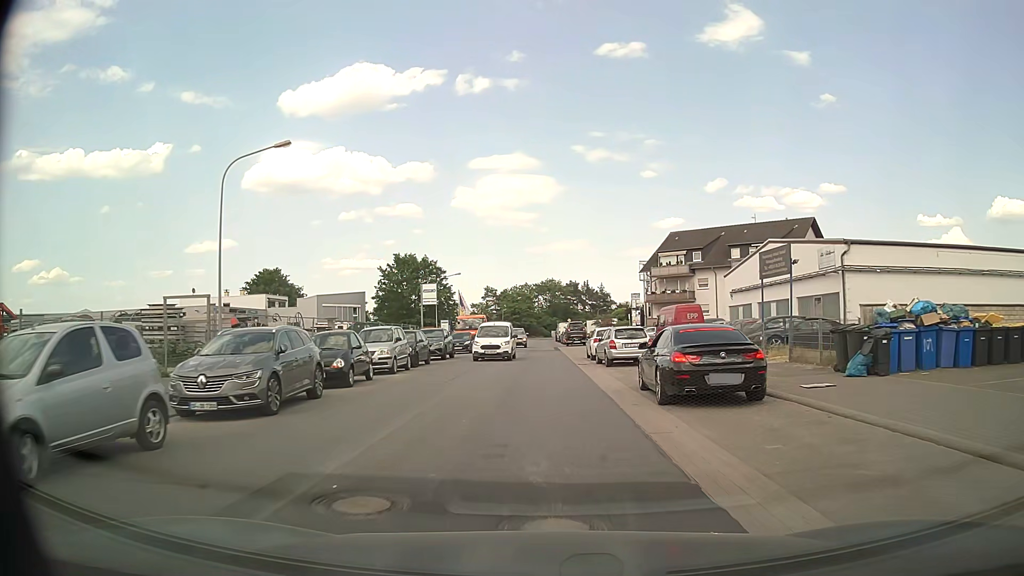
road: unclassified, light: Day
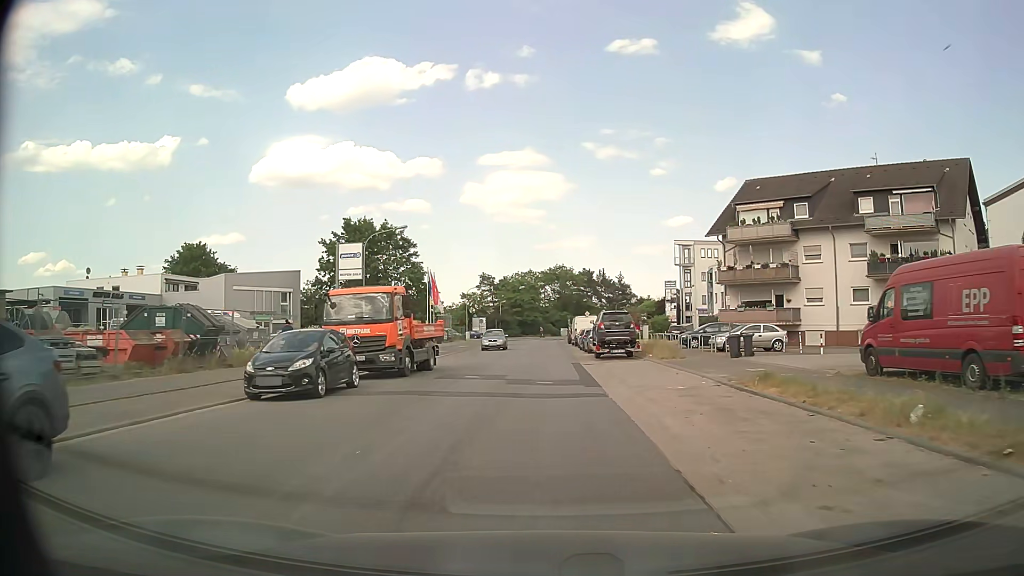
(+0.2, +30.8) m; 0°
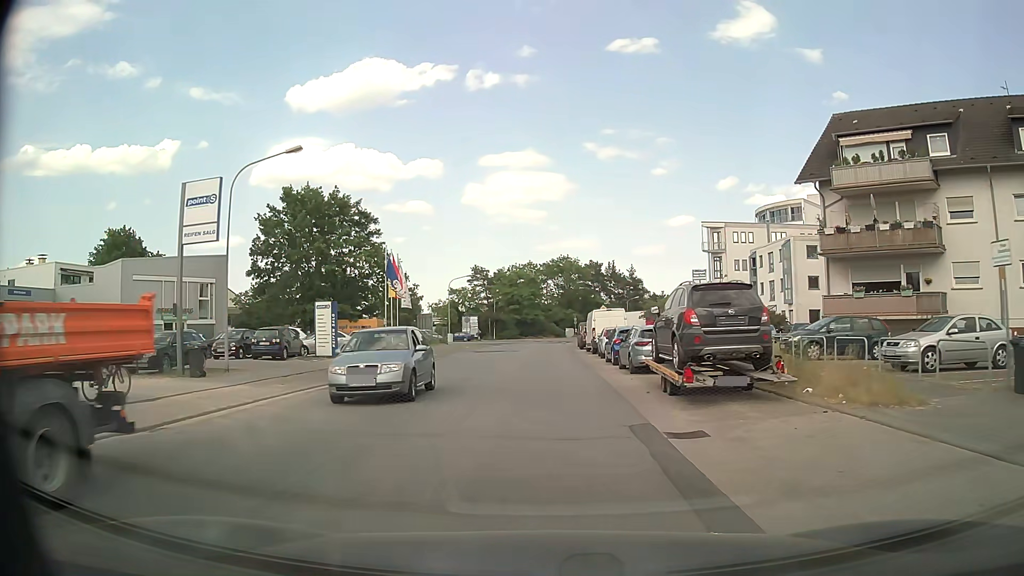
(0.0, +18.6) m; 0°
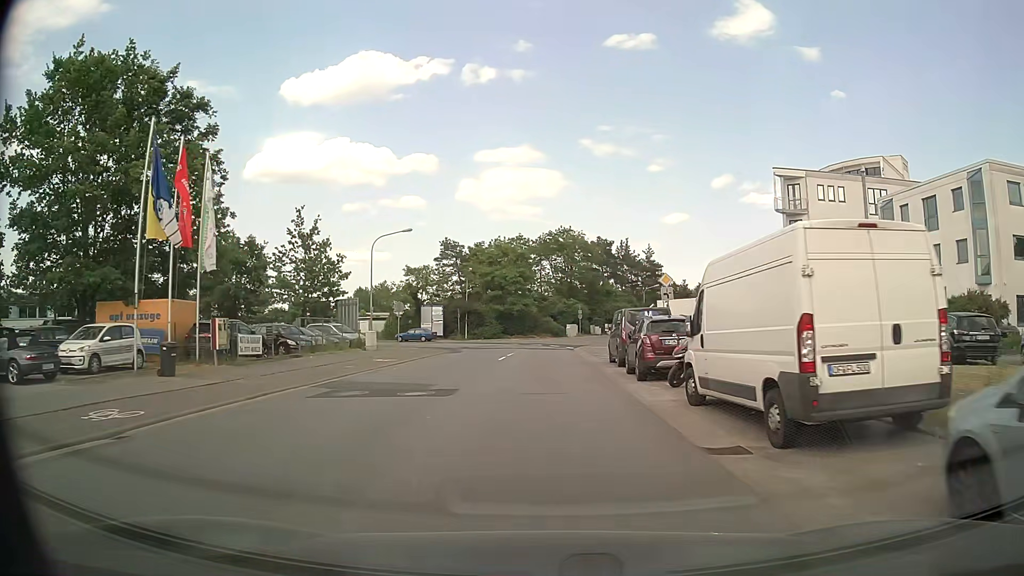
(0.0, +31.2) m; +1°
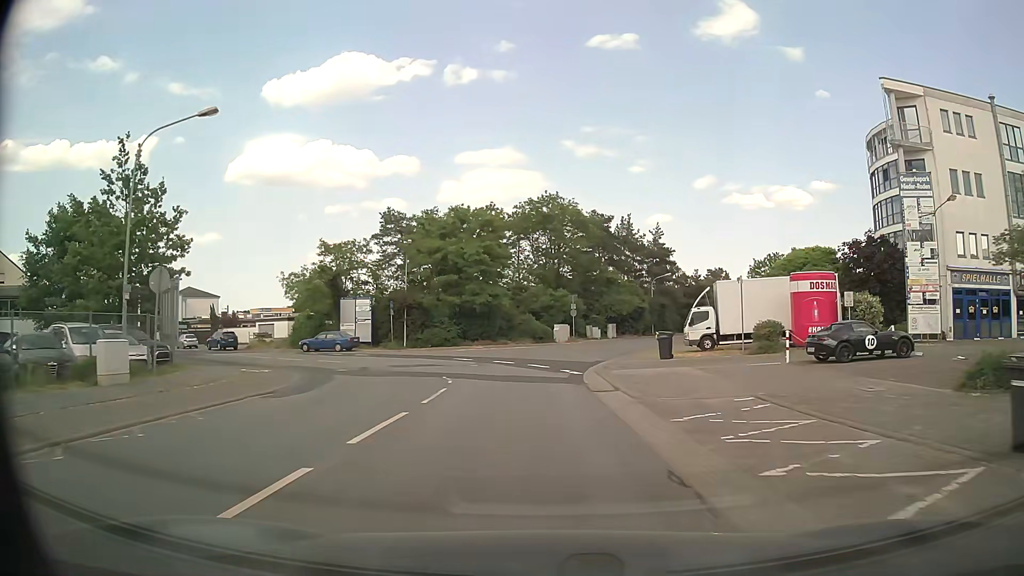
(+0.2, +24.7) m; +2°
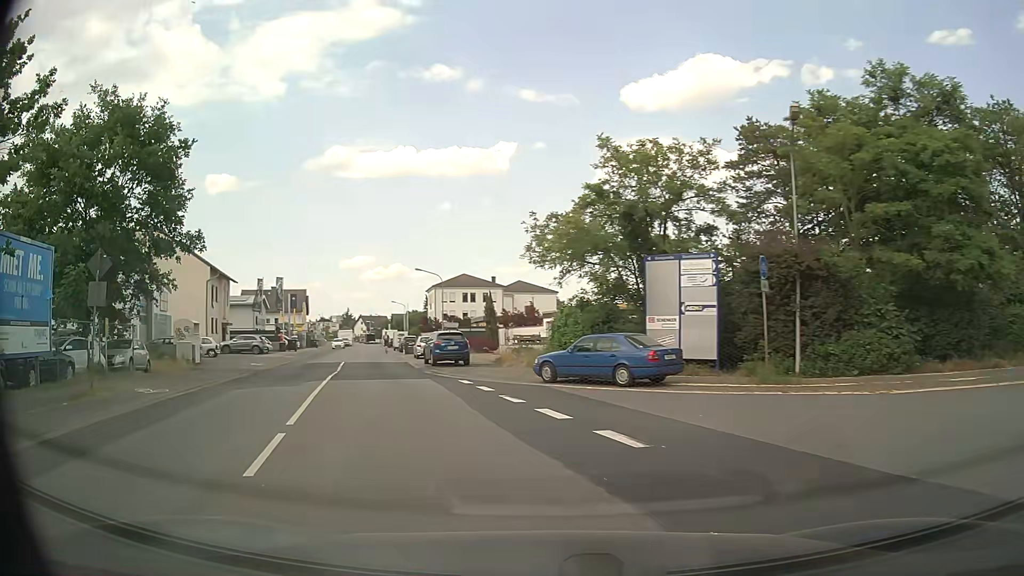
(-5.6, +28.7) m; -33°
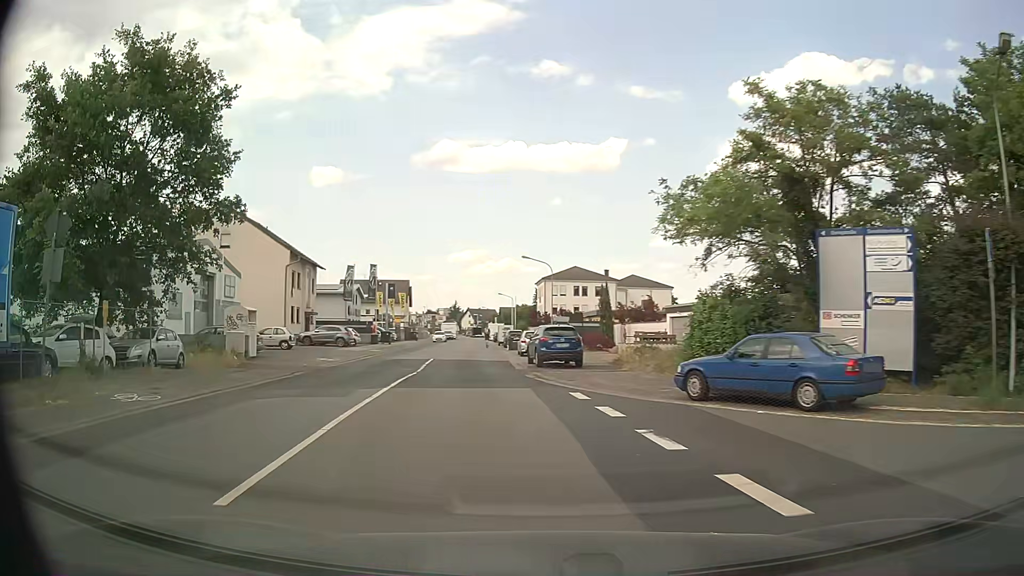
(-0.5, +5.8) m; -9°
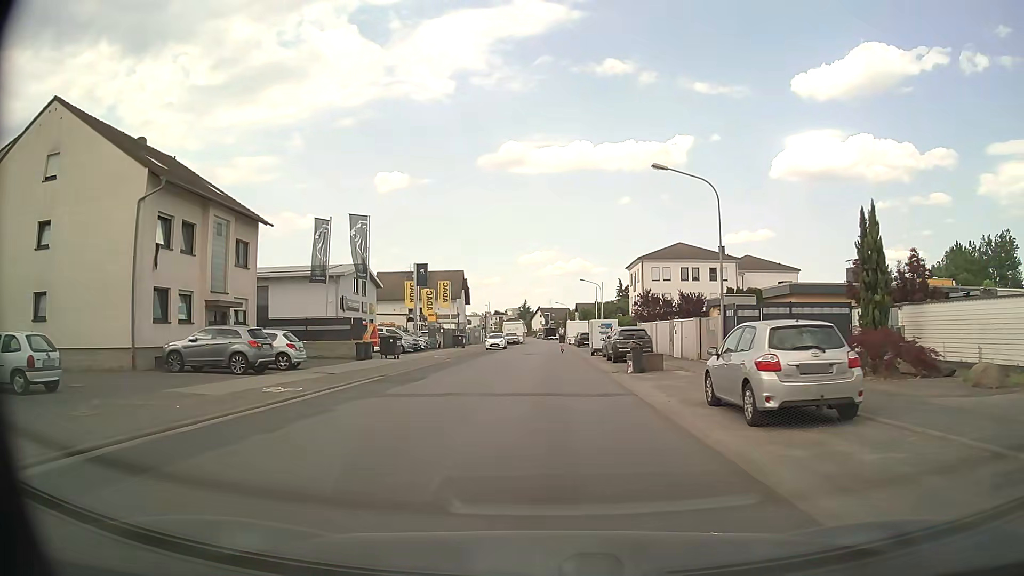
(-2.9, +30.2) m; -5°
(0, +10) (0, +20) (0, +30) (0, +40) (0, +50) (0, +60) (0, +70) (+1, +80) (+1, +90) (+1, +100) m
